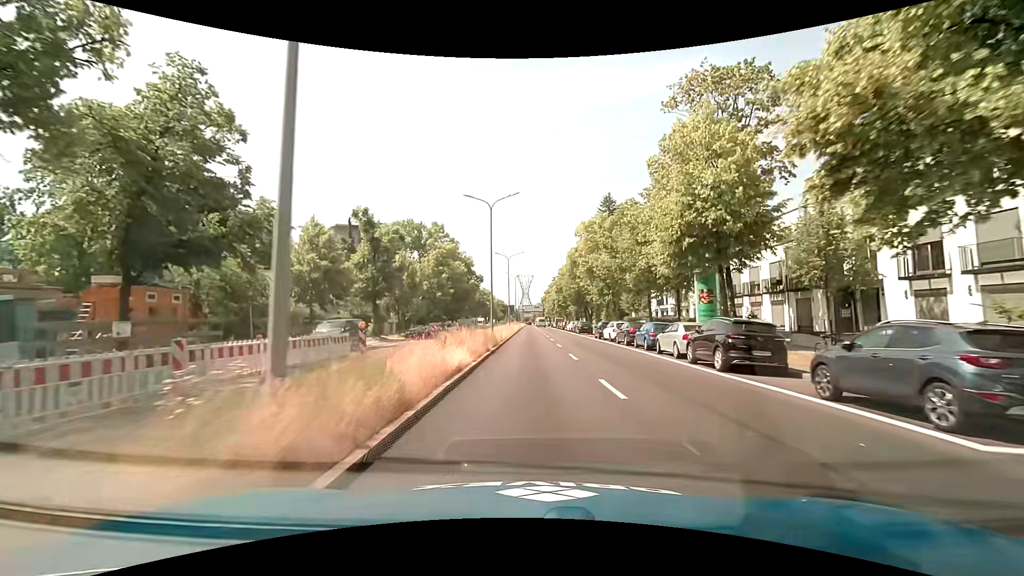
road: primary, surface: asphalt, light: Day
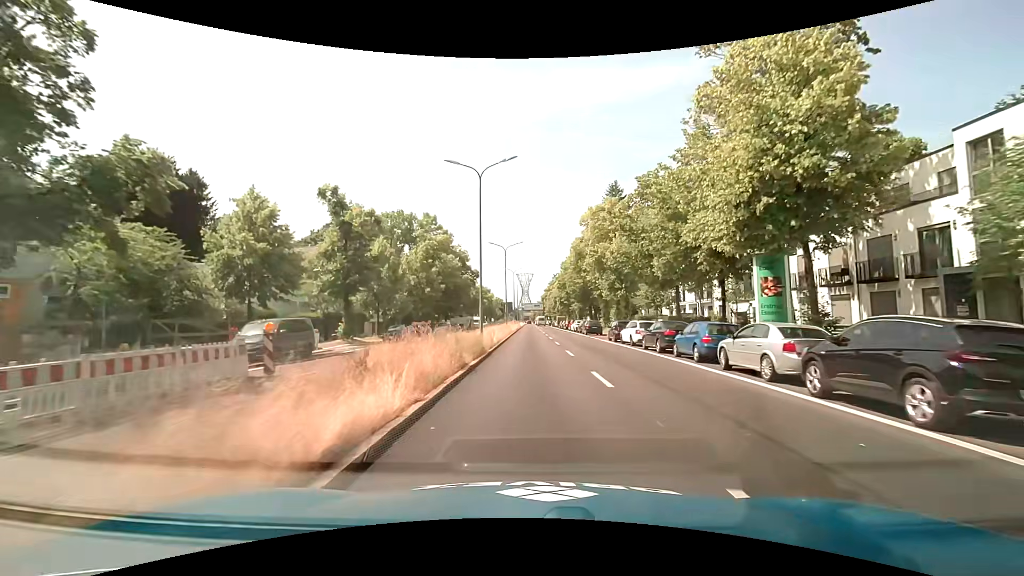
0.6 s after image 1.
(0.0, +7.6) m; 0°
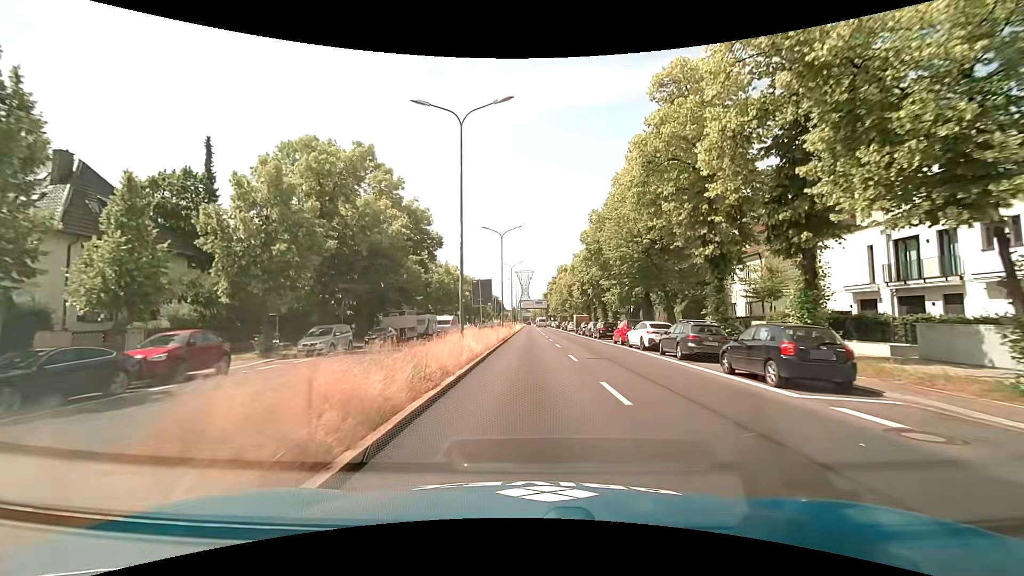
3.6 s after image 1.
(+0.2, +38.0) m; 0°
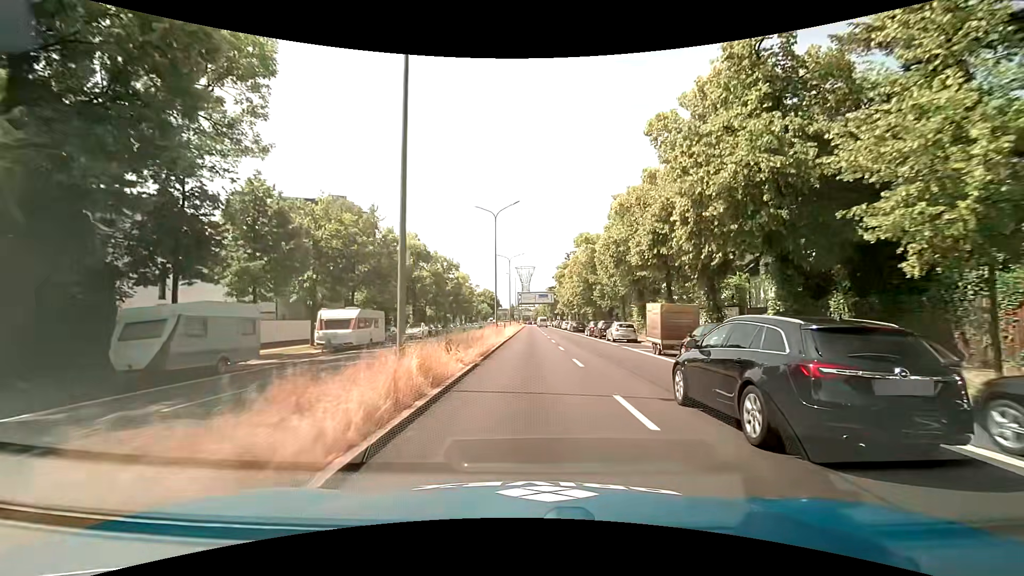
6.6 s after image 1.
(-0.1, +38.0) m; 0°
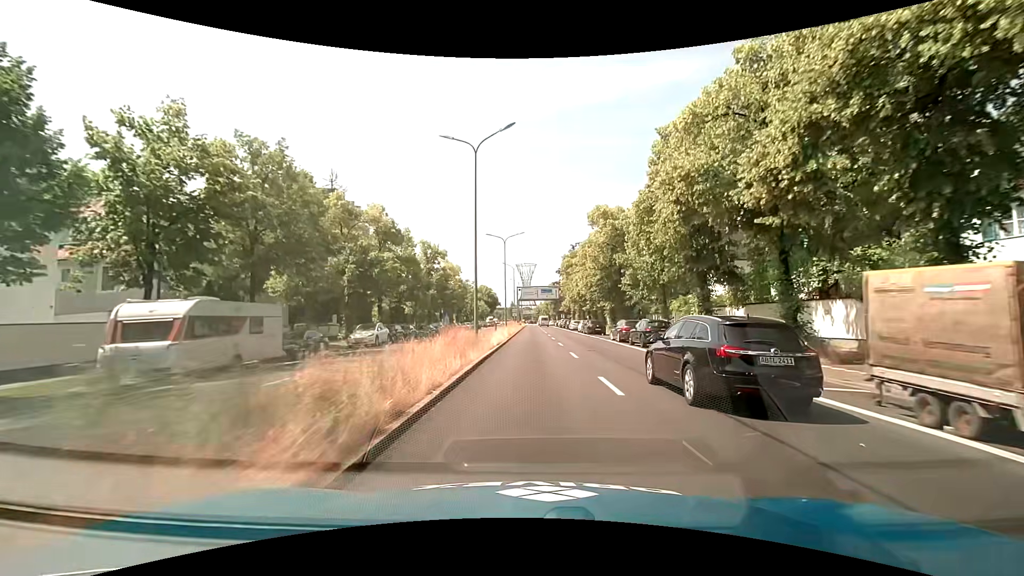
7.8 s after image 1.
(-0.2, +15.2) m; -1°
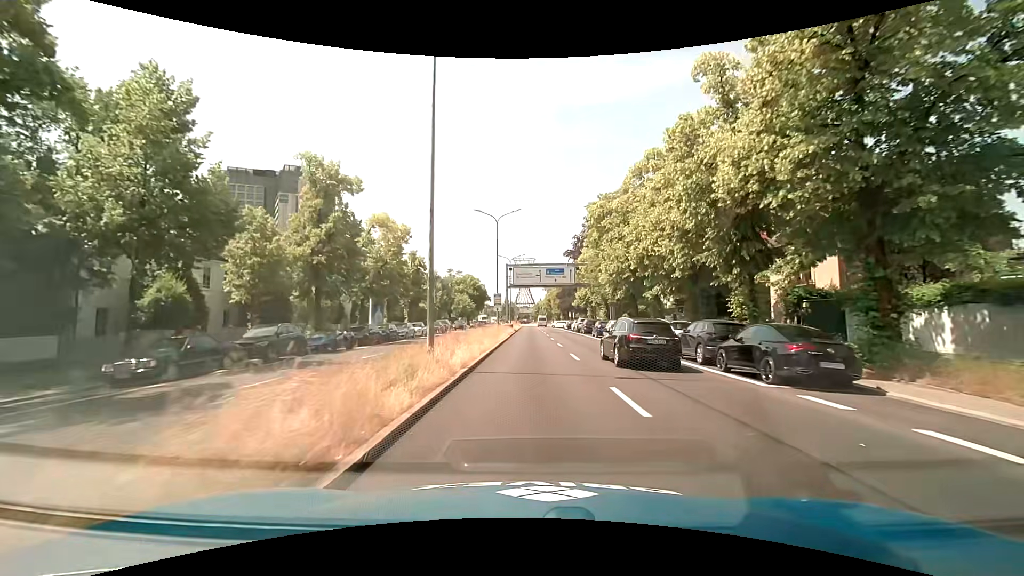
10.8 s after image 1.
(+0.2, +38.0) m; 0°
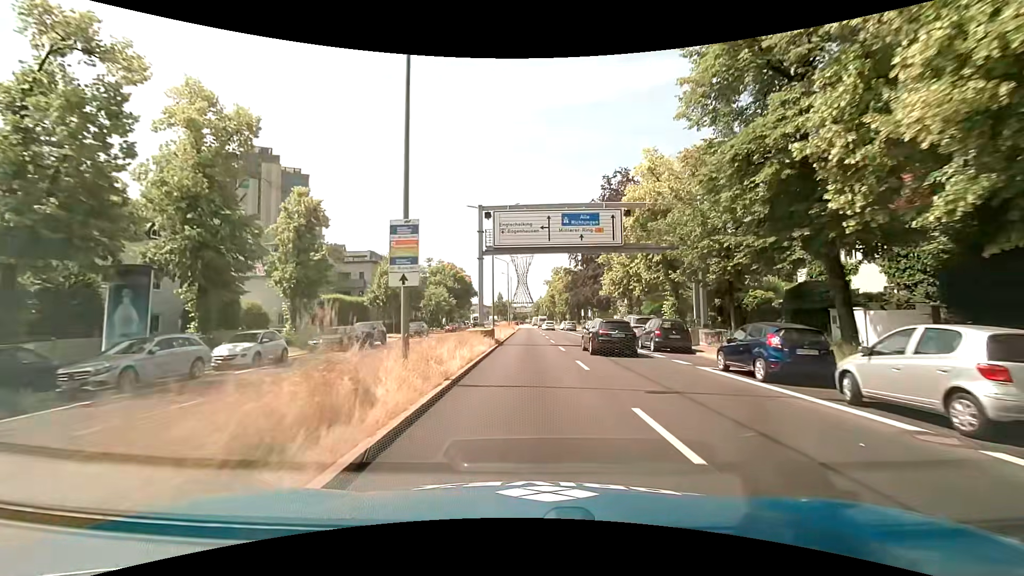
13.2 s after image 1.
(+0.3, +30.4) m; 0°
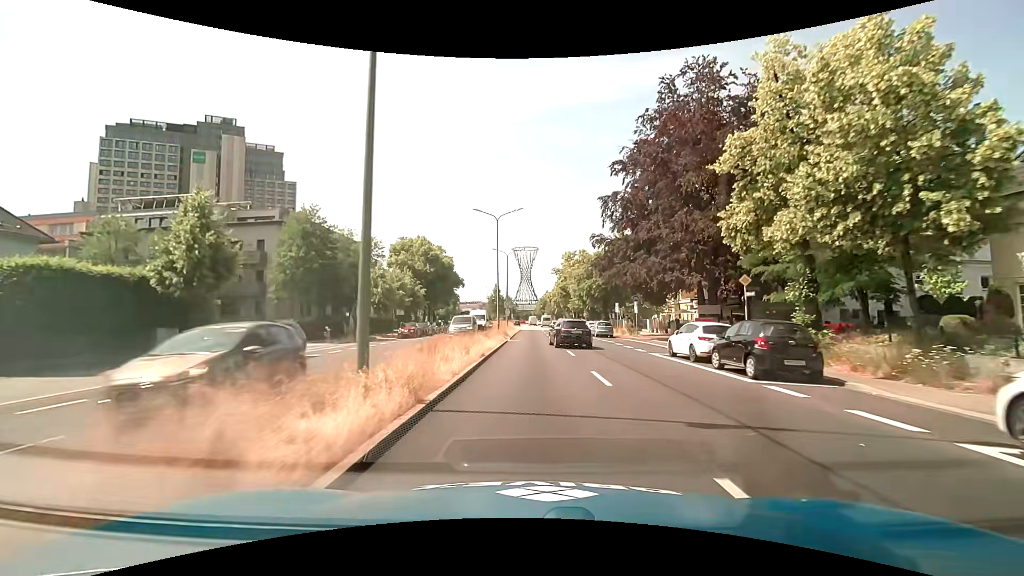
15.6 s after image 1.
(+0.3, +30.4) m; +1°
(0, +10) (0, +20) (0, +30) (0, +40) (0, +50) (0, +60) (0, +70) (-1, +80) (-2, +90) (-3, +100) m
